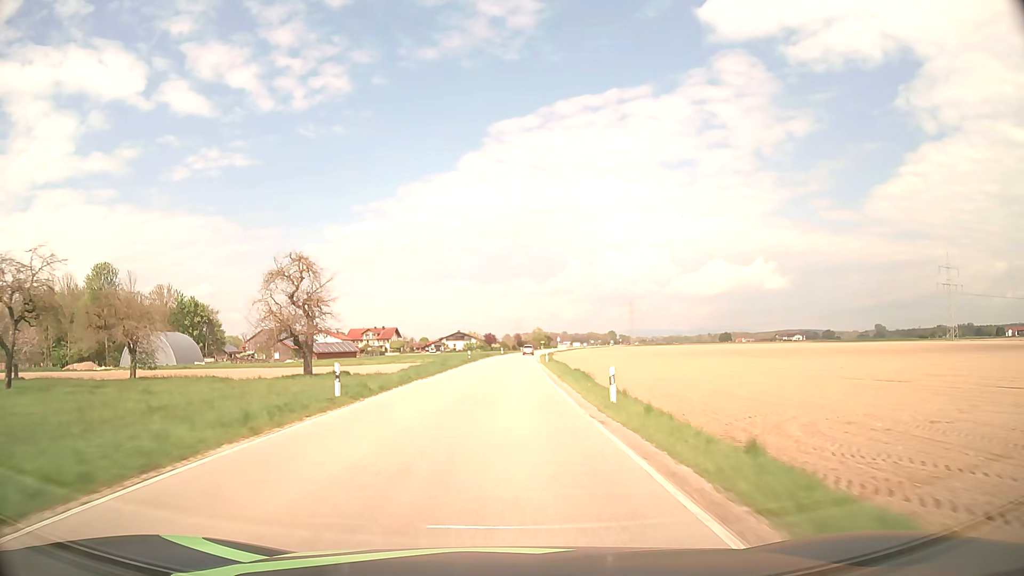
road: secondary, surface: asphalt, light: Day
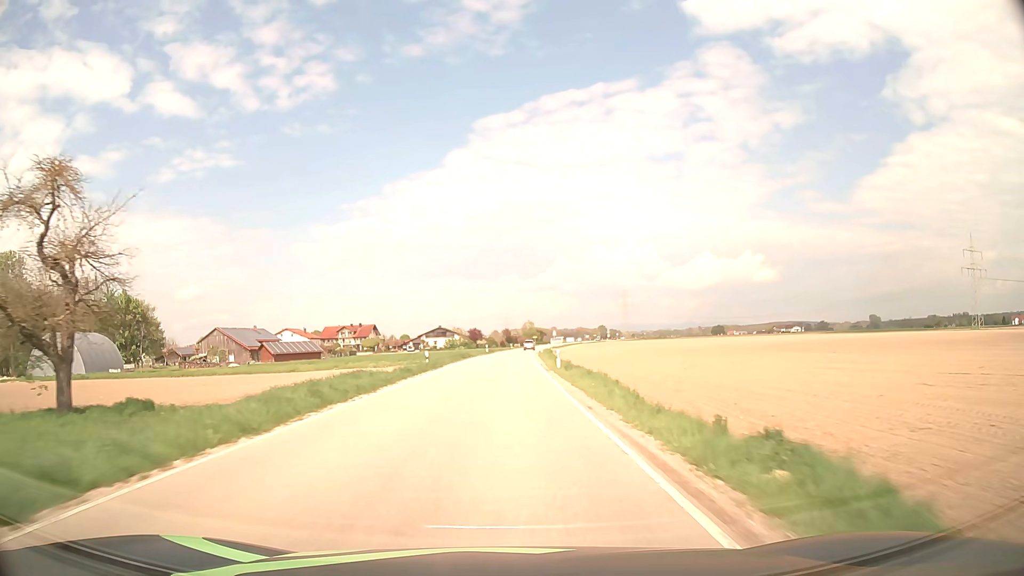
(+0.3, +25.0) m; +1°
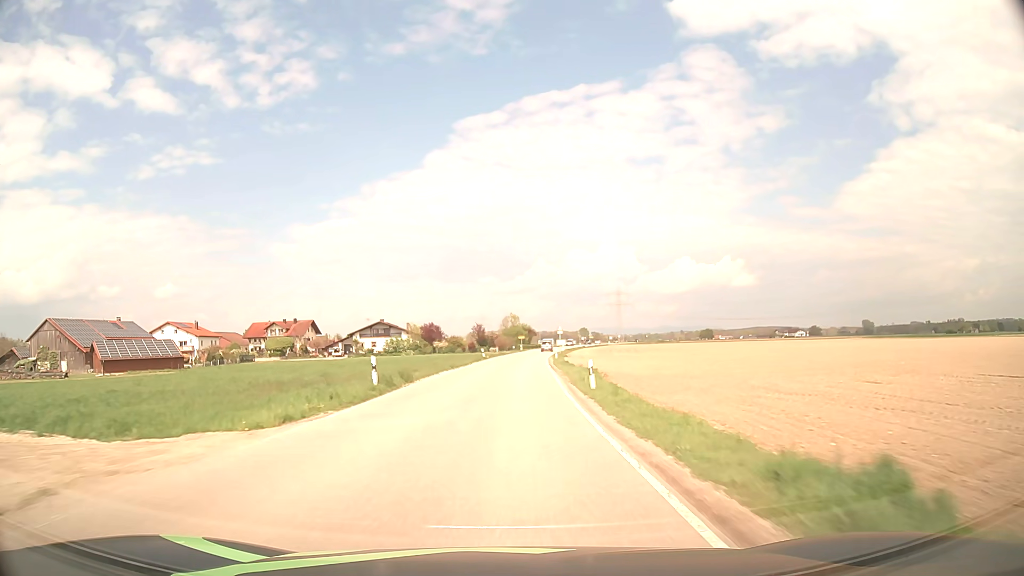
(+0.8, +62.6) m; +2°
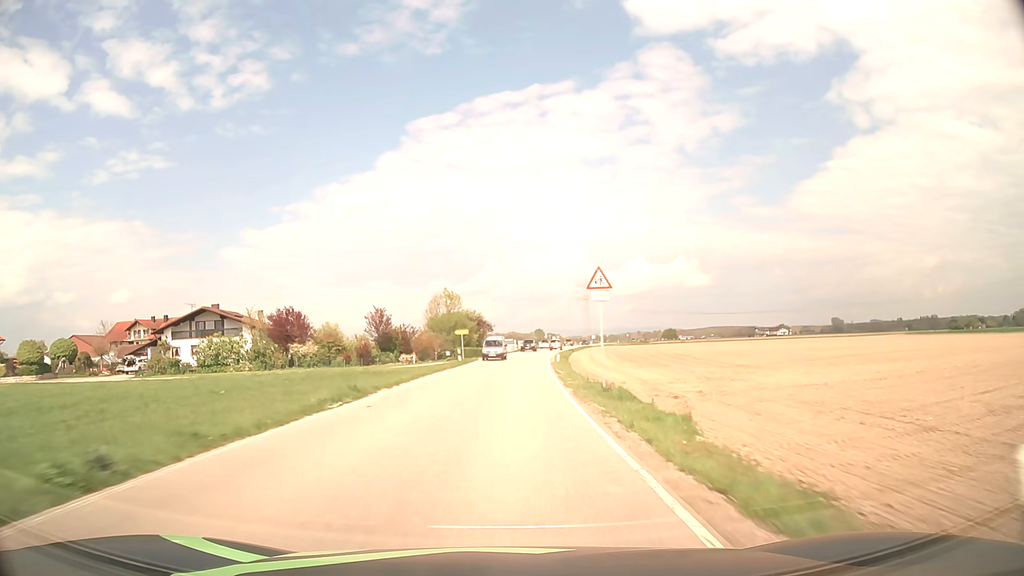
(+2.3, +62.6) m; +4°
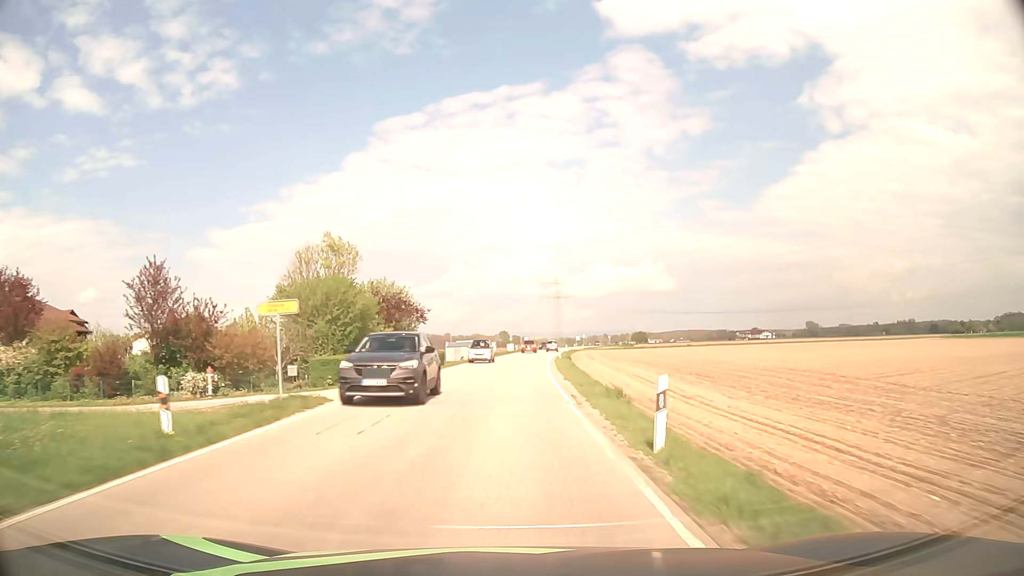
(+1.1, +37.5) m; +3°
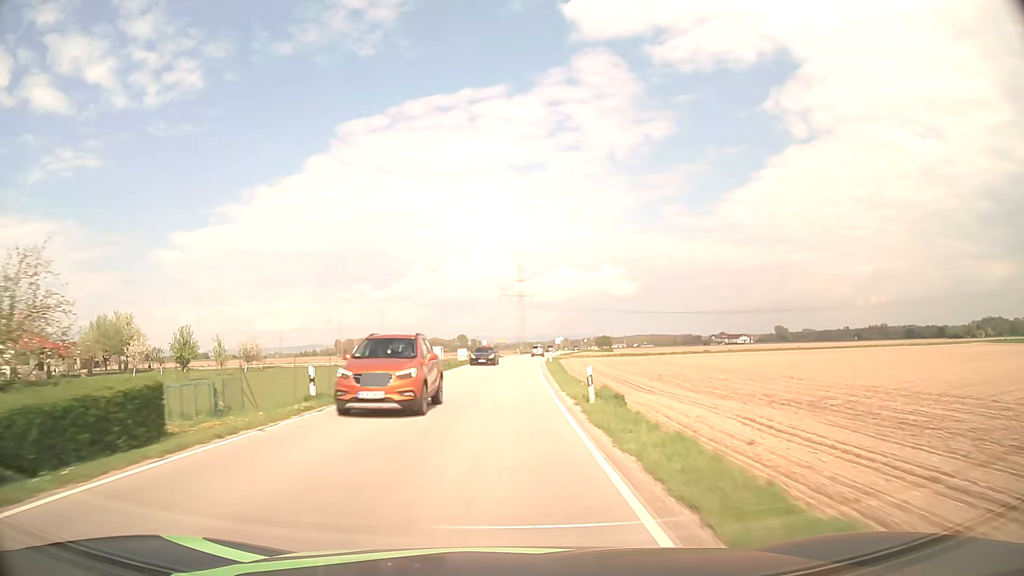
(+1.2, +37.4) m; +4°
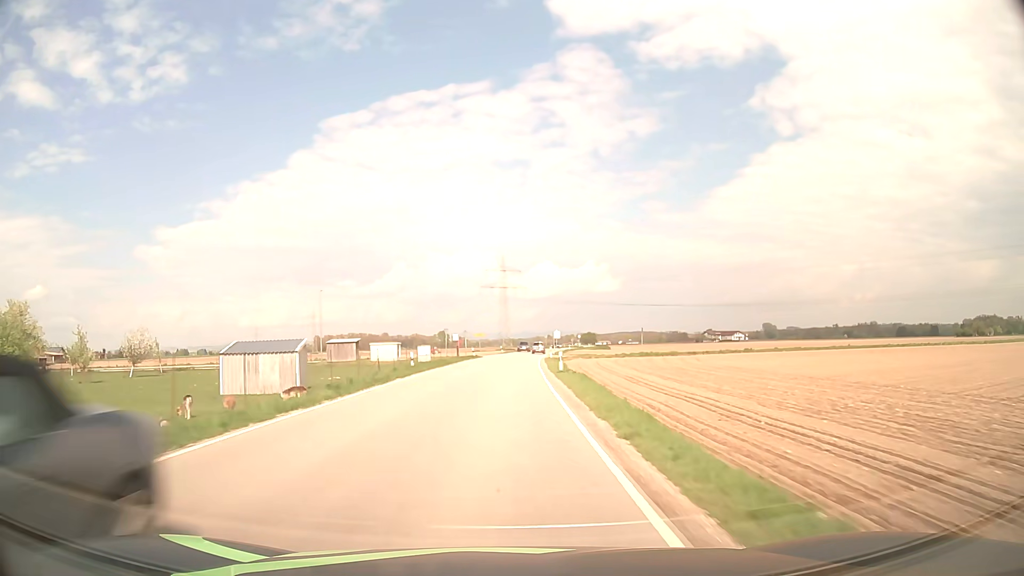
(+0.3, +25.0) m; +1°
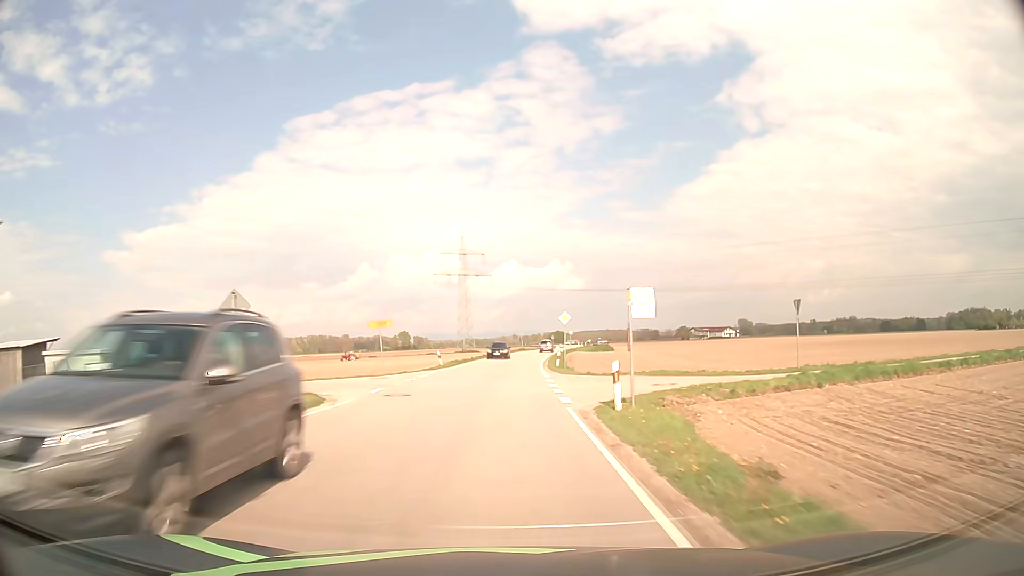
(+1.2, +49.7) m; +3°
(0, +10) (0, +20) (0, +30) (+1, +40) (+1, +50) (+2, +60) (+3, +70) (+4, +80) (+5, +90) (+6, +100) m
